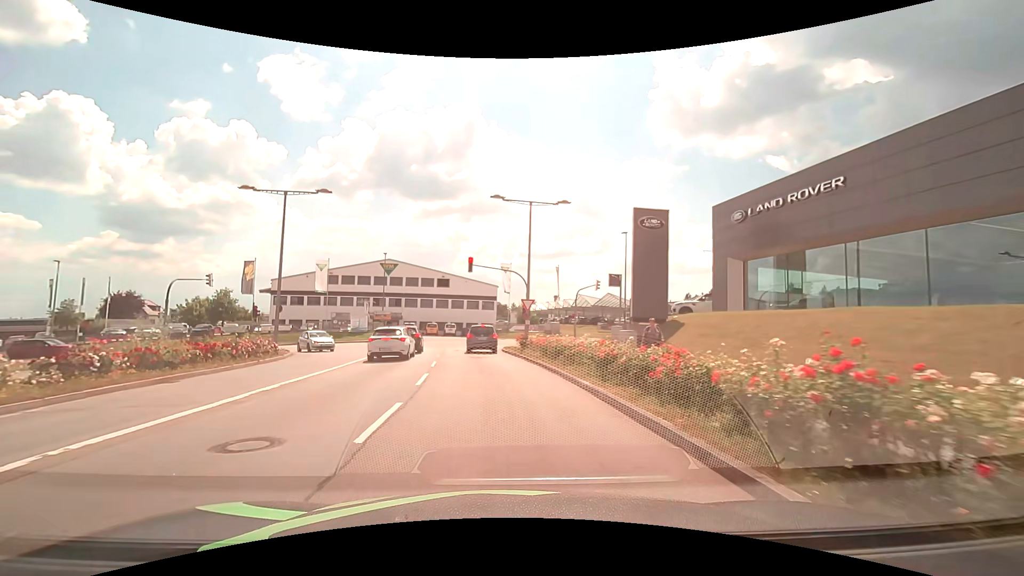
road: secondary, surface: asphalt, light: Day
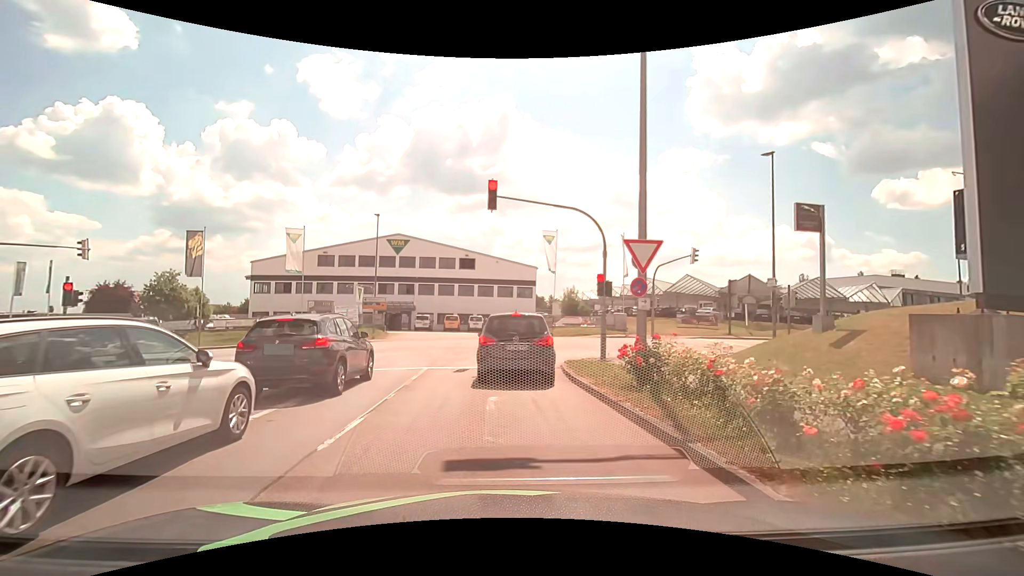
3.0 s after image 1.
(-0.8, +18.2) m; -5°
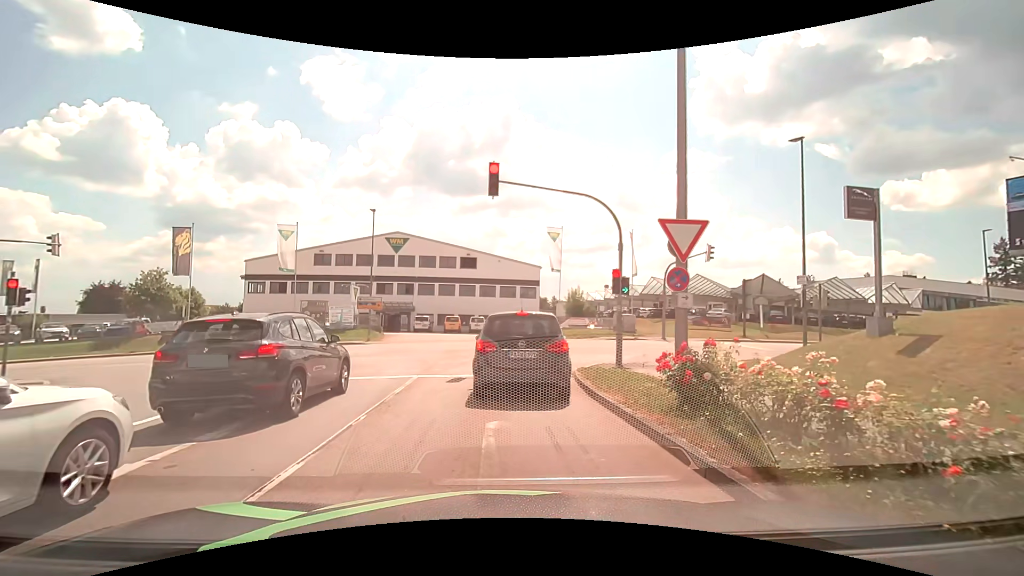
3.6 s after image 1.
(0.0, +2.1) m; 0°
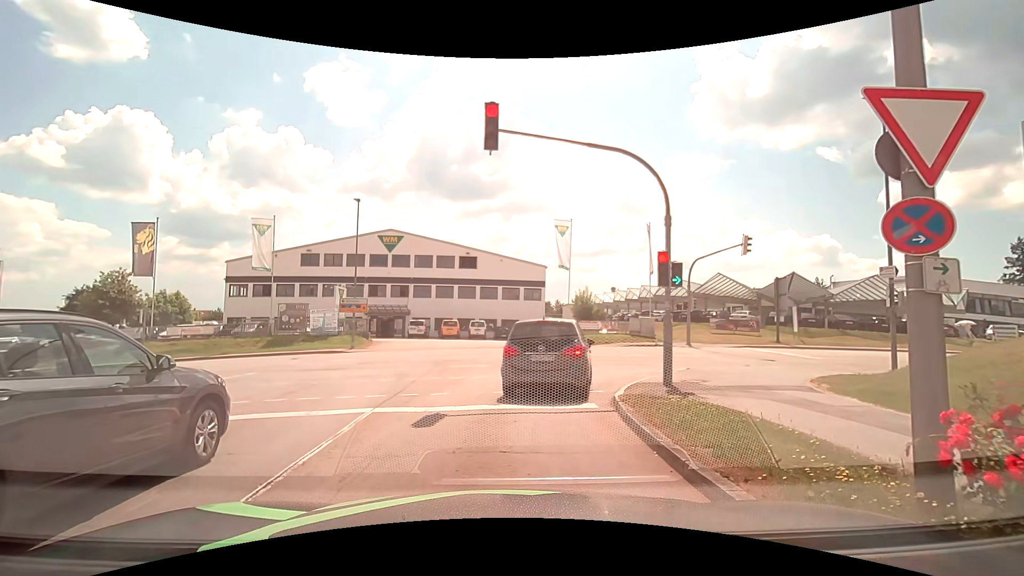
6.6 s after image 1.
(0.0, +4.6) m; 0°
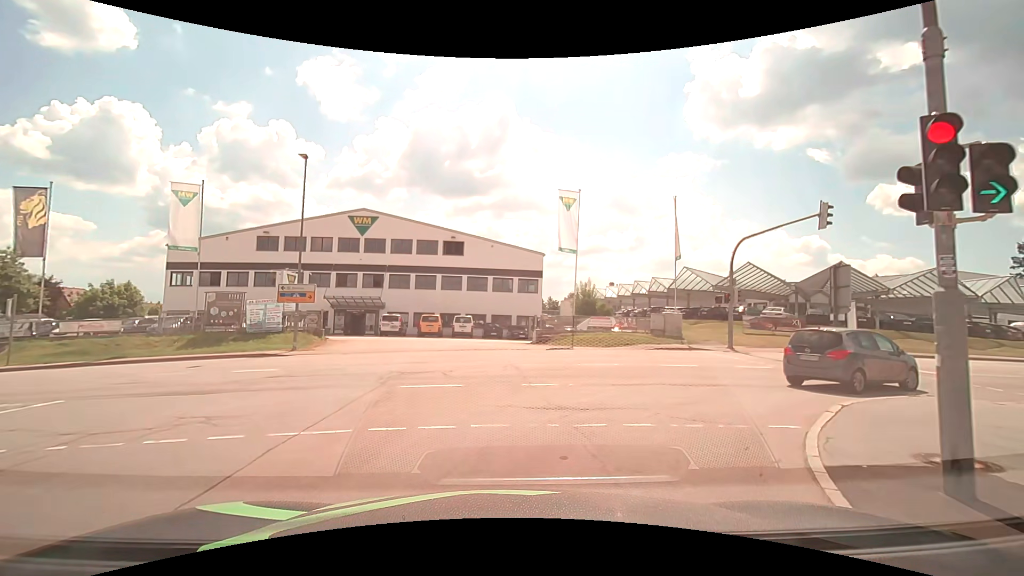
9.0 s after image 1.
(-0.1, +8.3) m; 0°
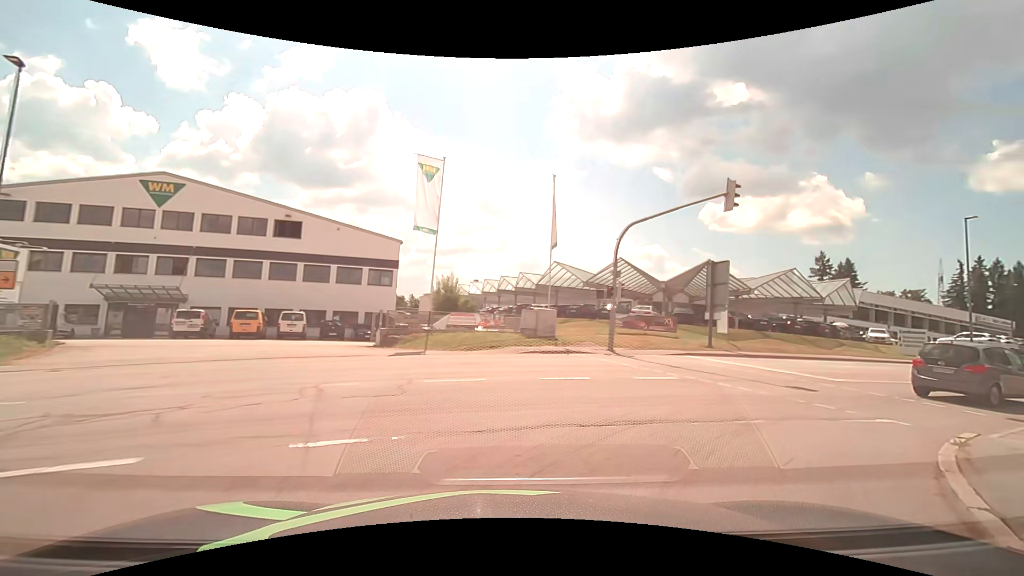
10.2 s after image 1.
(+0.7, +6.1) m; +17°
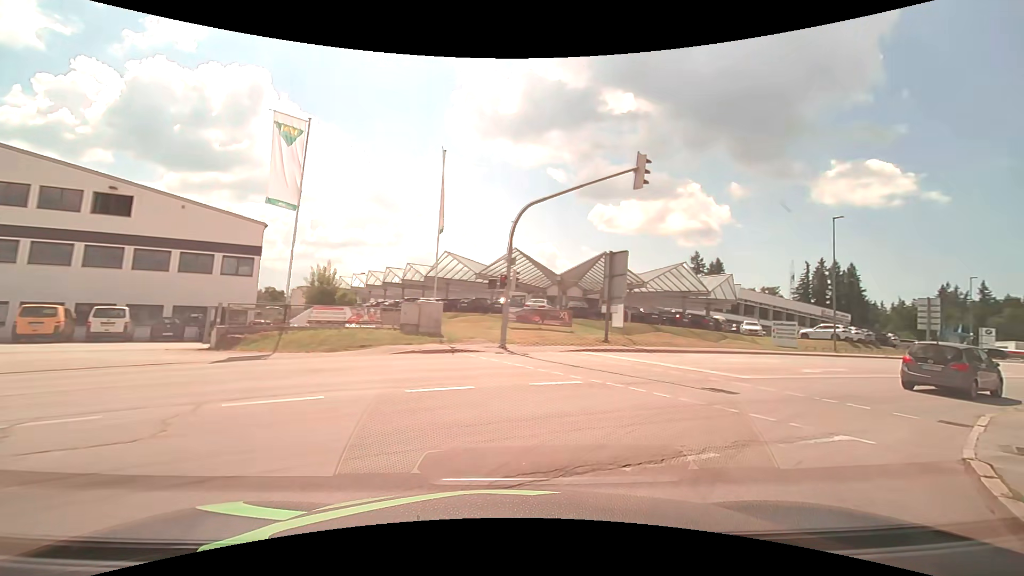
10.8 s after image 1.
(+0.3, +3.3) m; +12°
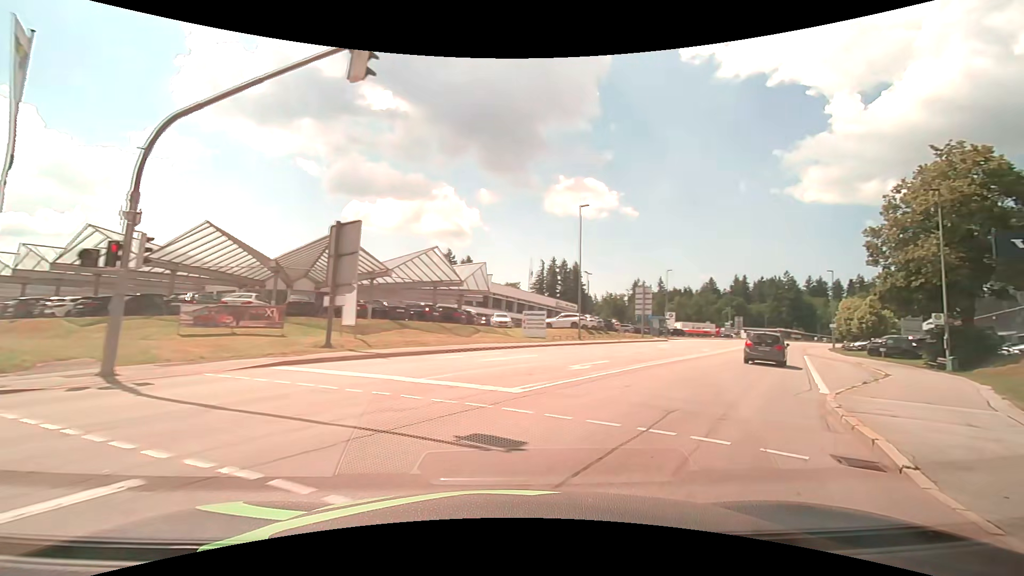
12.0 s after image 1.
(+1.5, +6.9) m; +26°
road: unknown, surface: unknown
(+3, +10) (+7, +18) (+12, +27) (+17, +36) (+22, +44) (+27, +53) (+32, +62) (+38, +70) (+43, +79) (+48, +87) m
